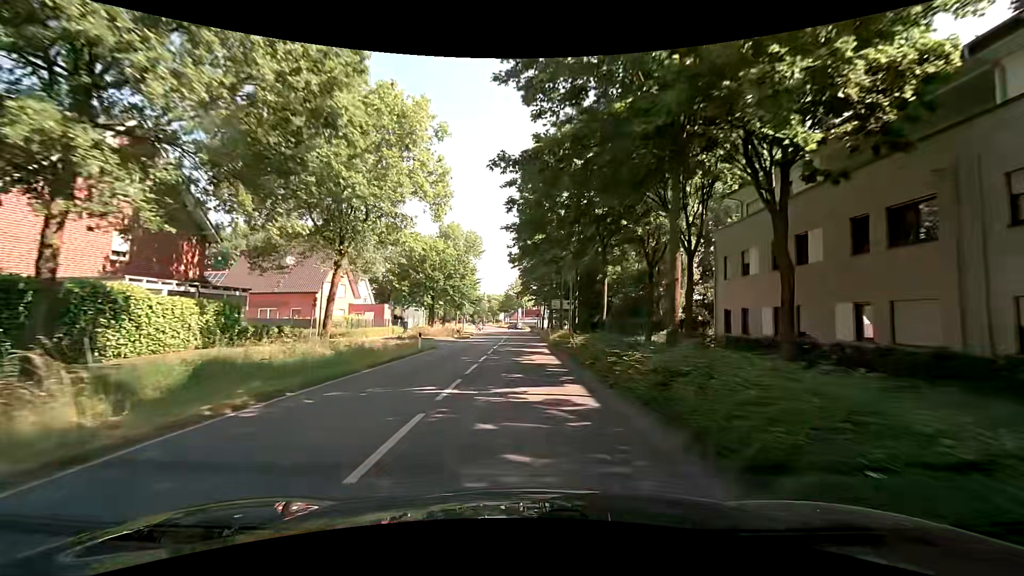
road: secondary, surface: asphalt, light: Day
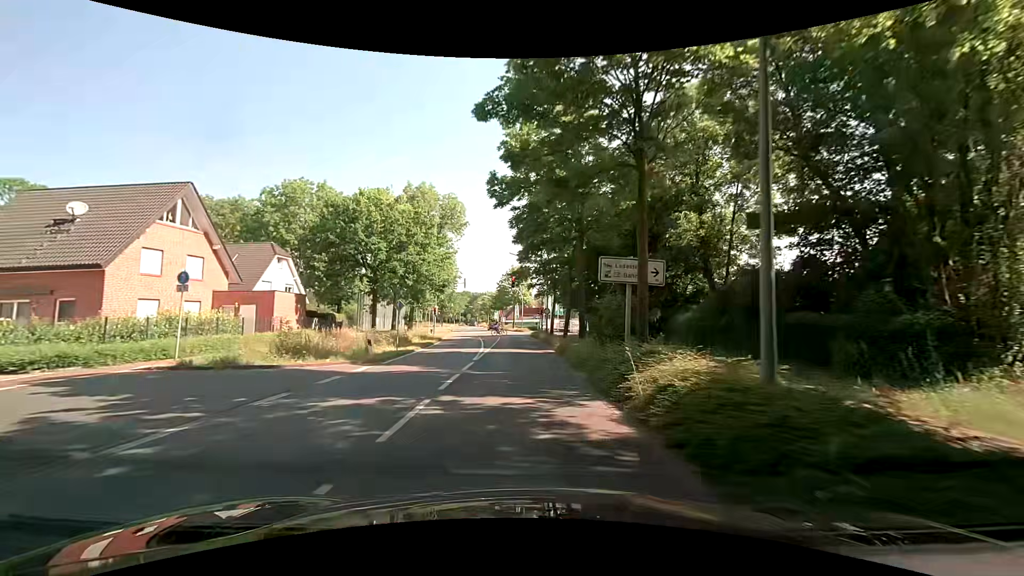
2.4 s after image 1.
(+0.1, +25.0) m; +1°
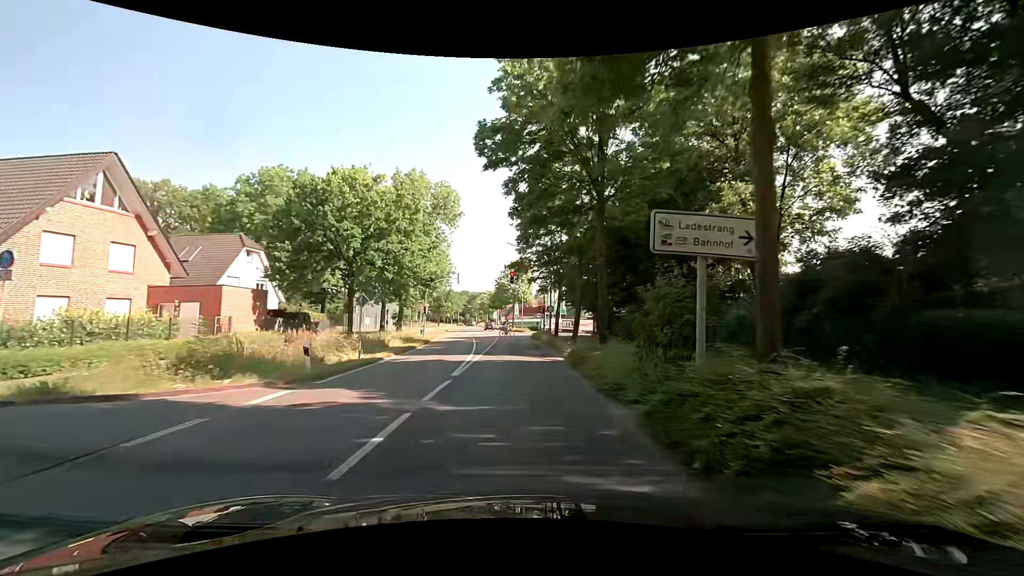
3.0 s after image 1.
(-0.1, +5.6) m; -1°
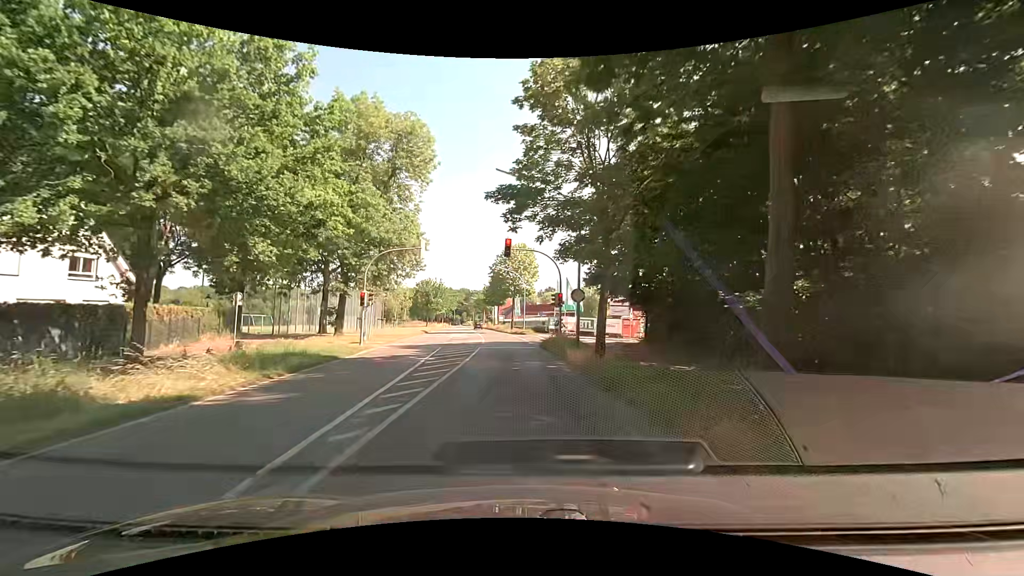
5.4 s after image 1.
(+0.1, +19.4) m; 0°
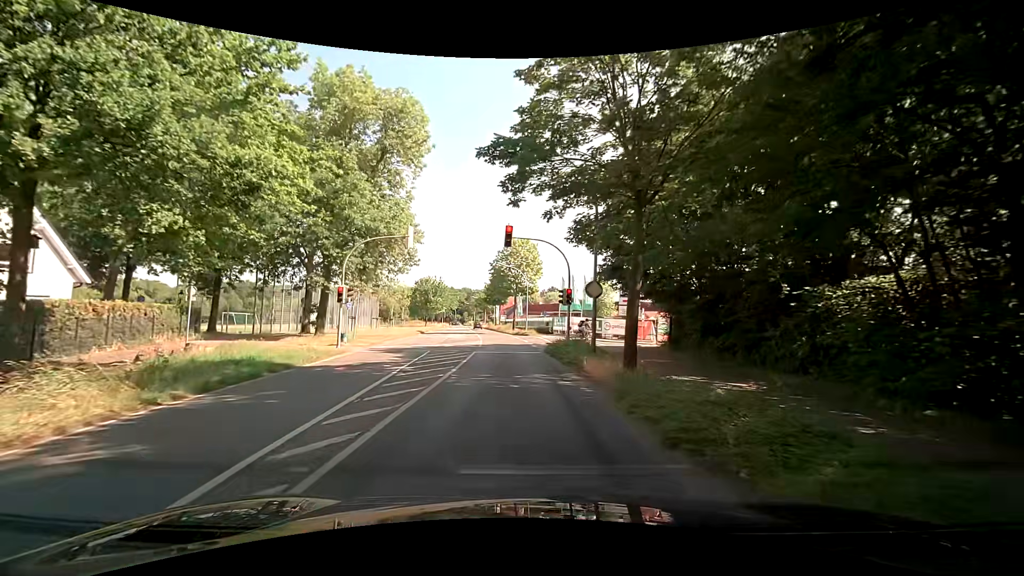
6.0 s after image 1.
(0.0, +4.0) m; -1°
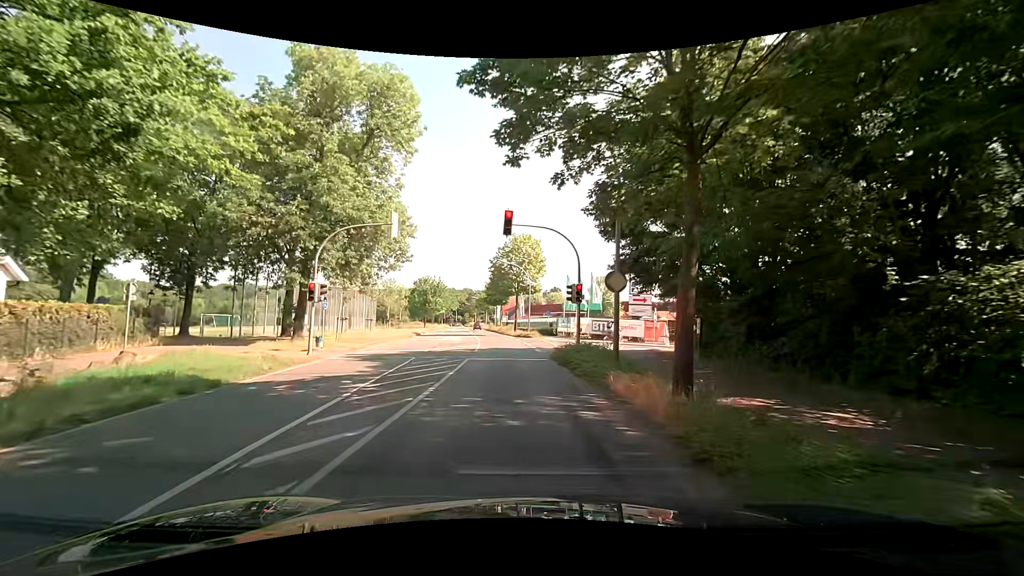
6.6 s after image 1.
(0.0, +3.7) m; 0°
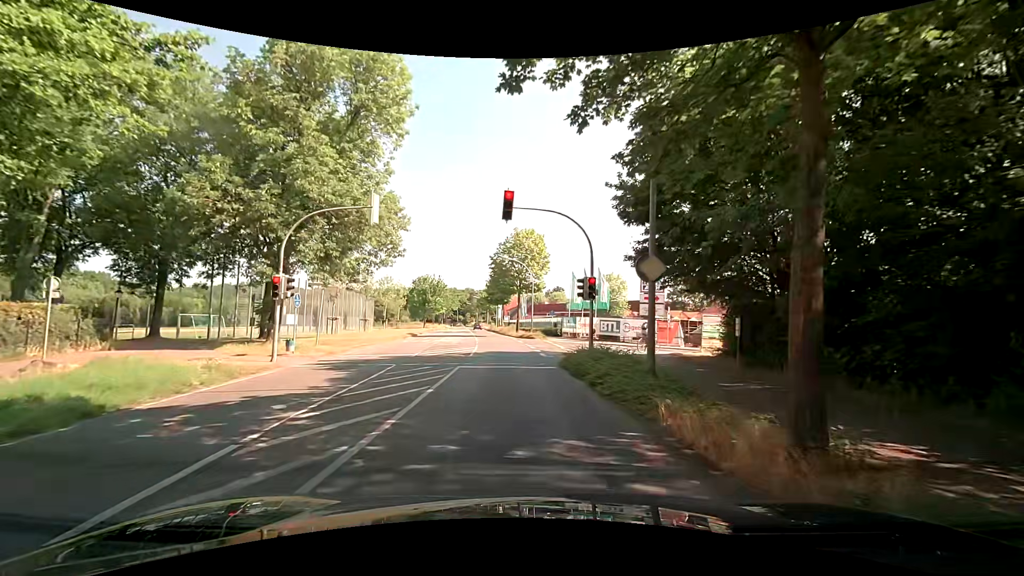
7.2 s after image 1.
(0.0, +3.3) m; -1°
